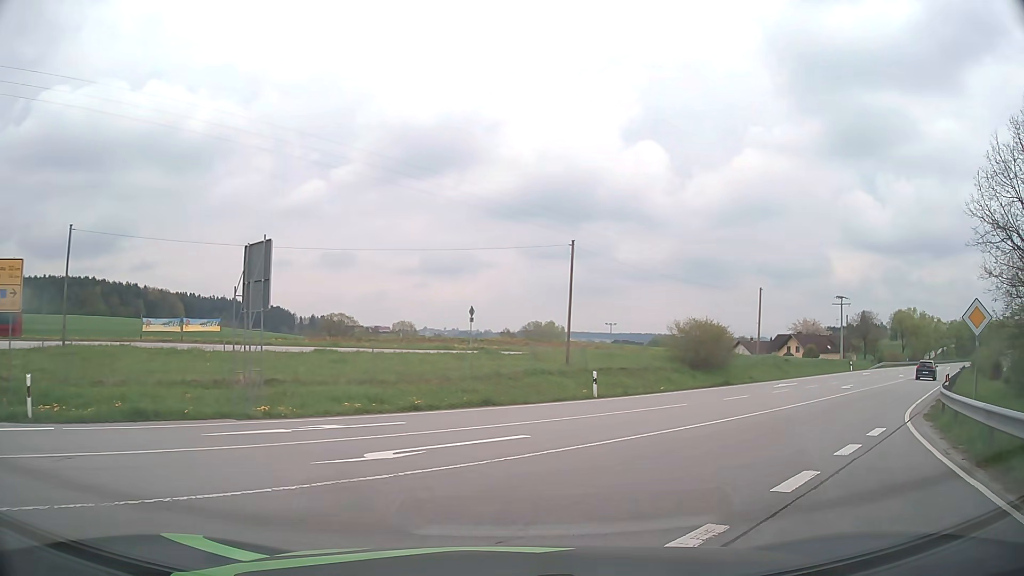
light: Day
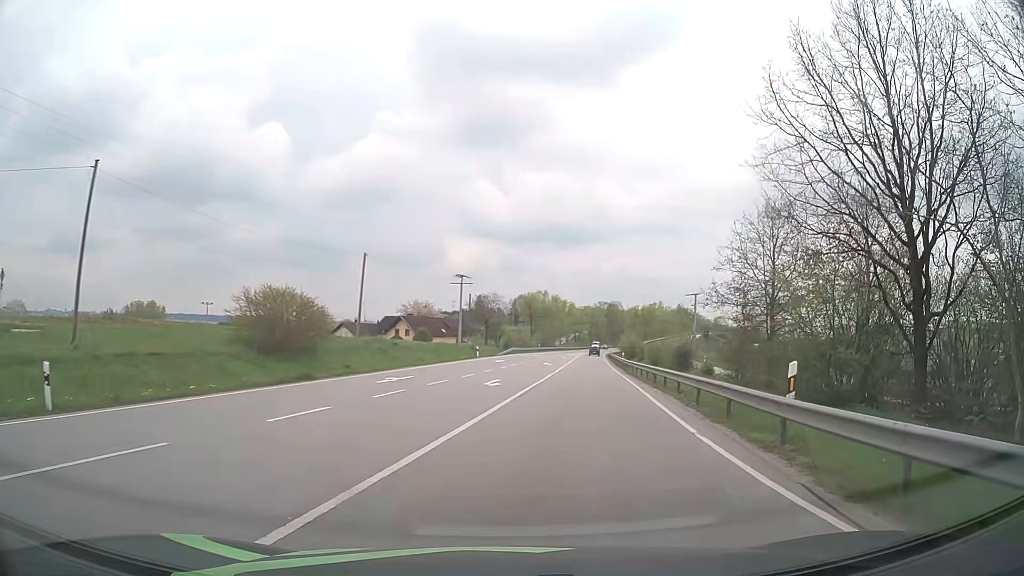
(+4.5, +12.5) m; +35°
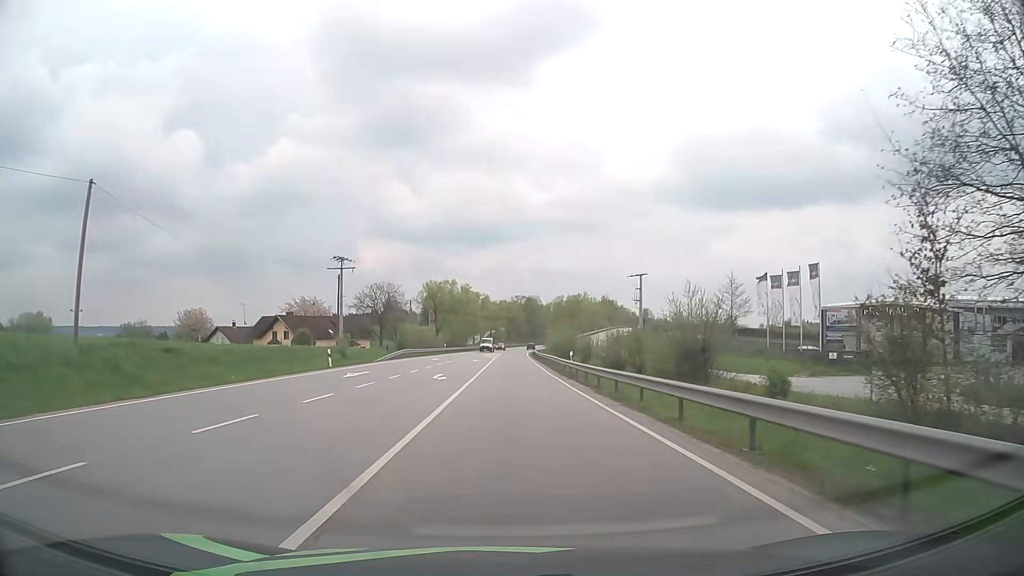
(+2.3, +25.7) m; +7°
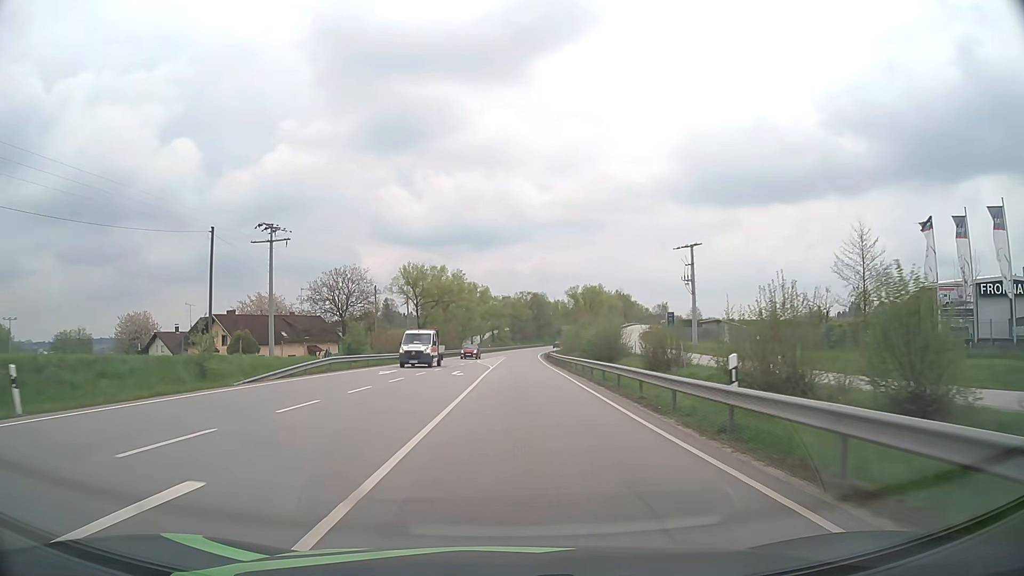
(0.0, +27.2) m; 0°
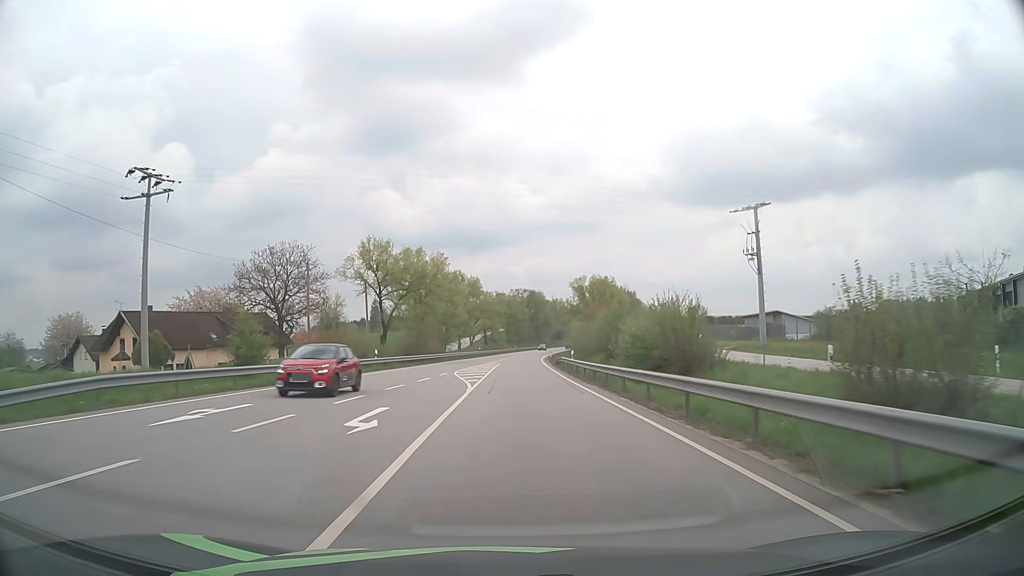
(+0.1, +21.4) m; 0°
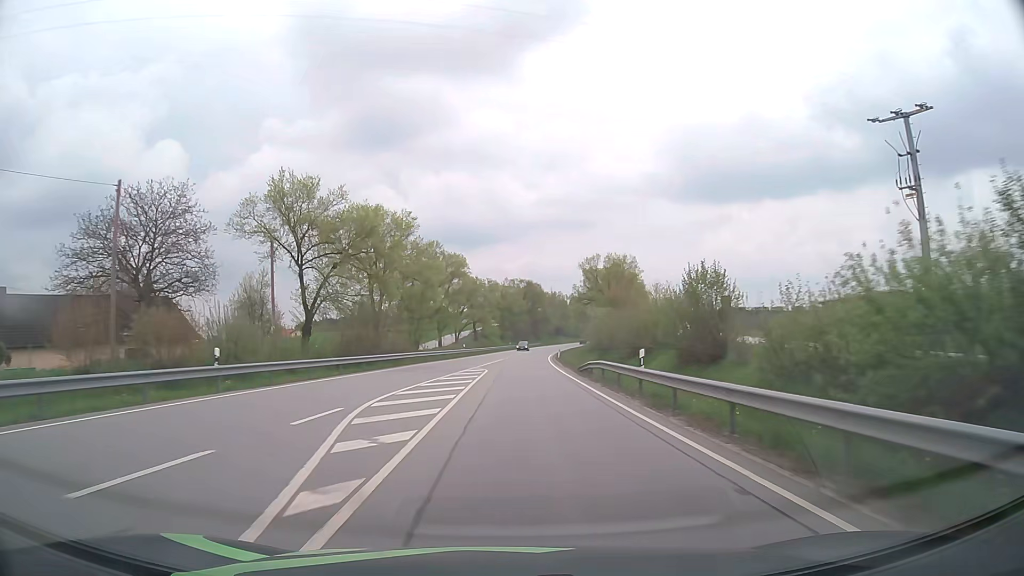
(+0.1, +23.4) m; 0°
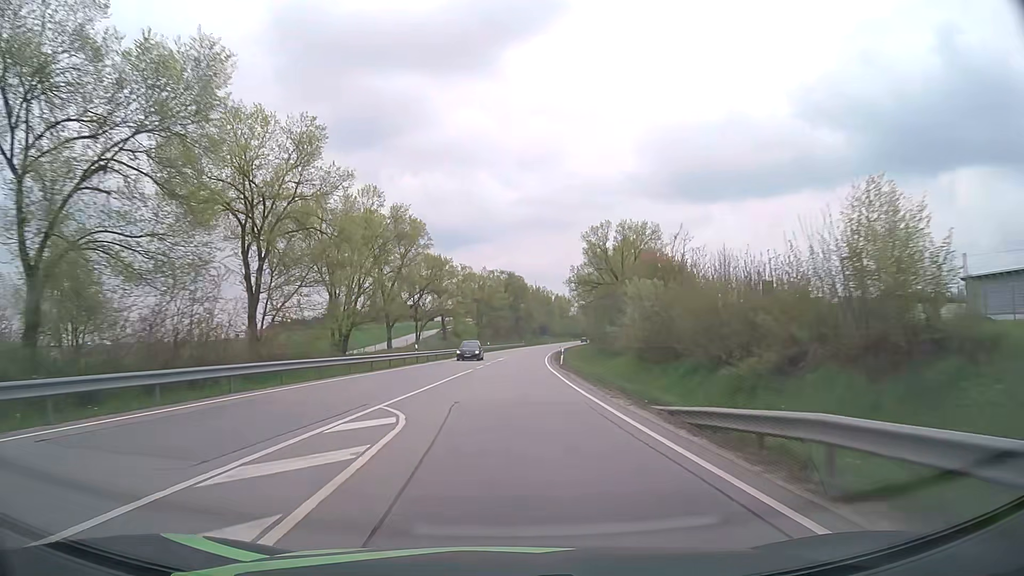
(+0.3, +24.6) m; +2°
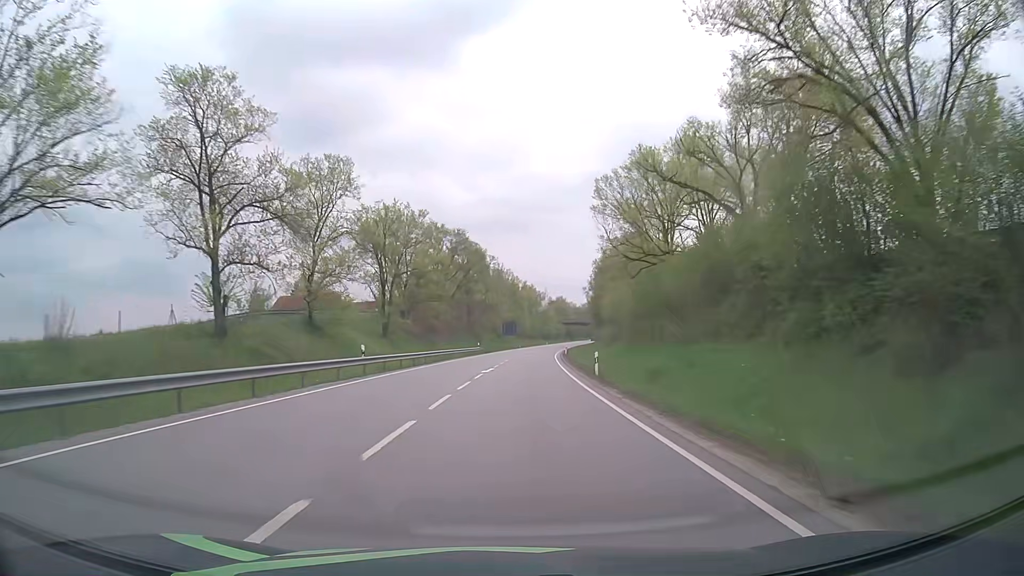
(+1.7, +65.5) m; +4°
(0, +10) (0, +20) (+1, +30) (+1, +40) (+2, +50) (+2, +60) (+3, +70) (+4, +80) (+5, +90) (+6, +100) m
